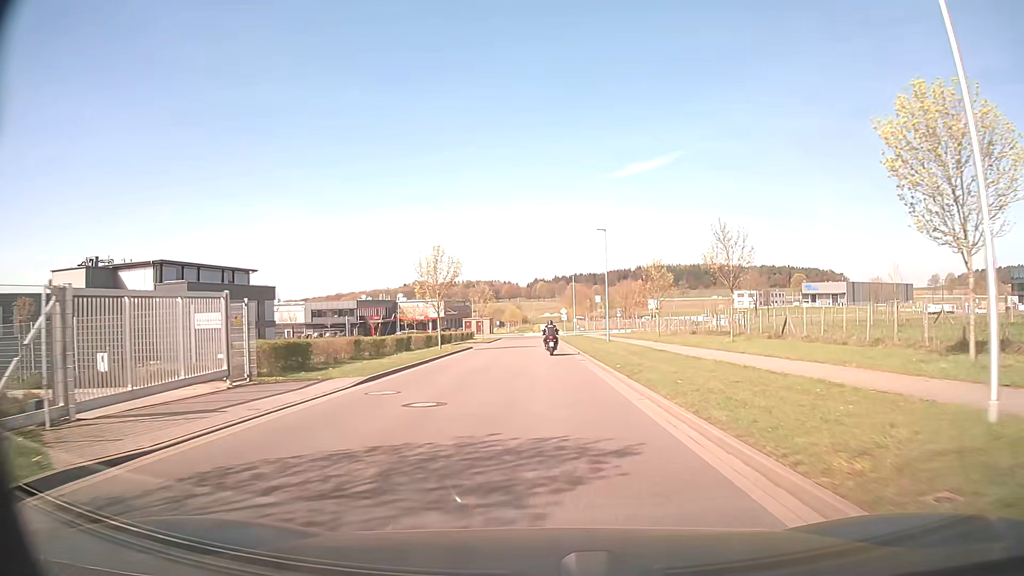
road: residential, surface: asphalt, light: Day
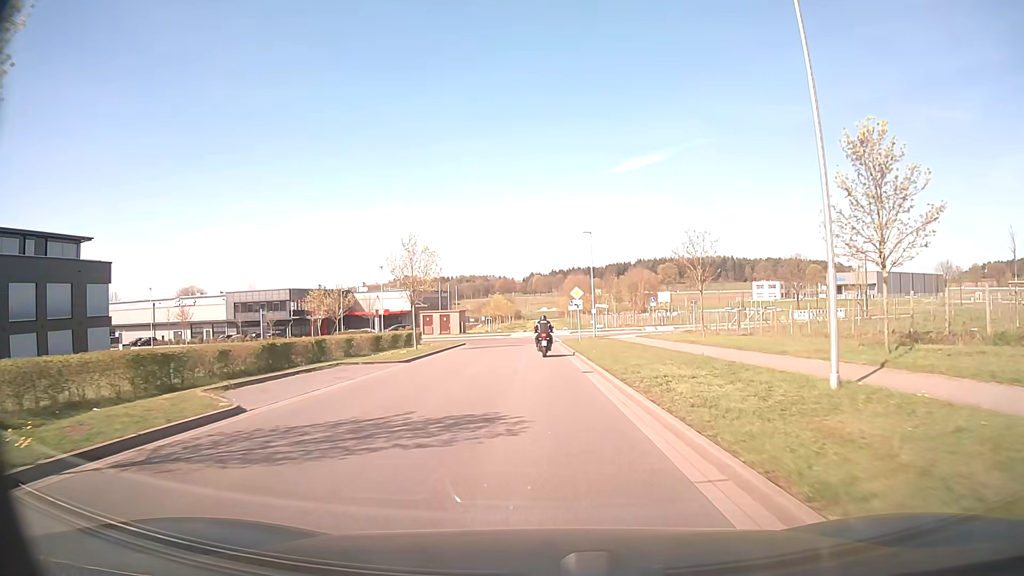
(+0.1, +36.7) m; 0°
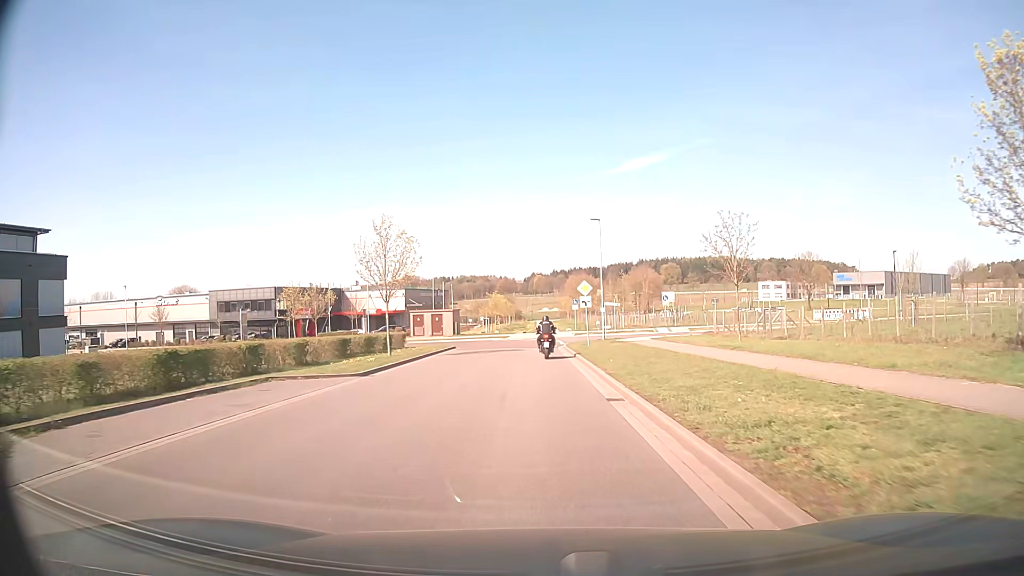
(0.0, +6.5) m; 0°
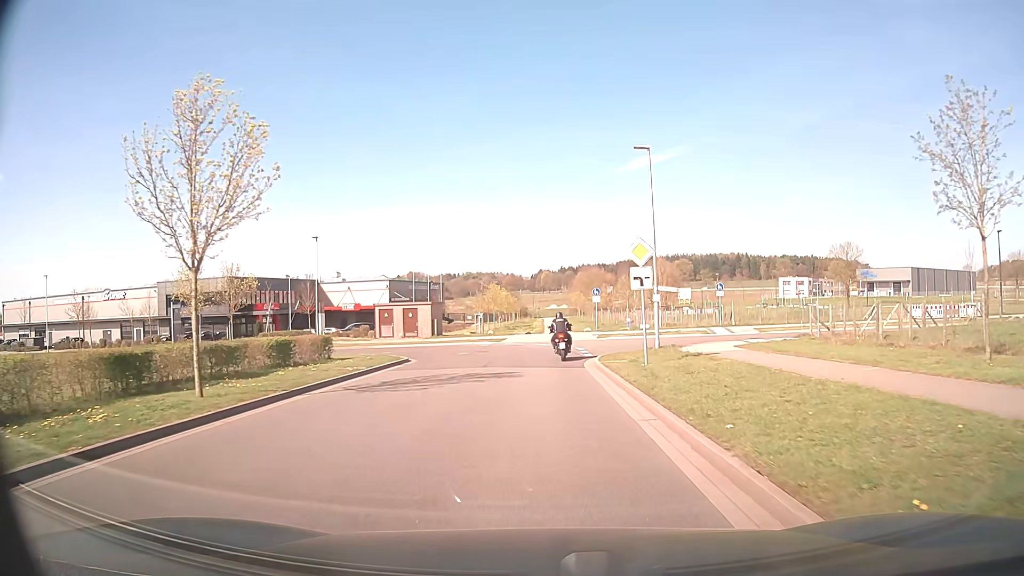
(-0.1, +17.6) m; -1°
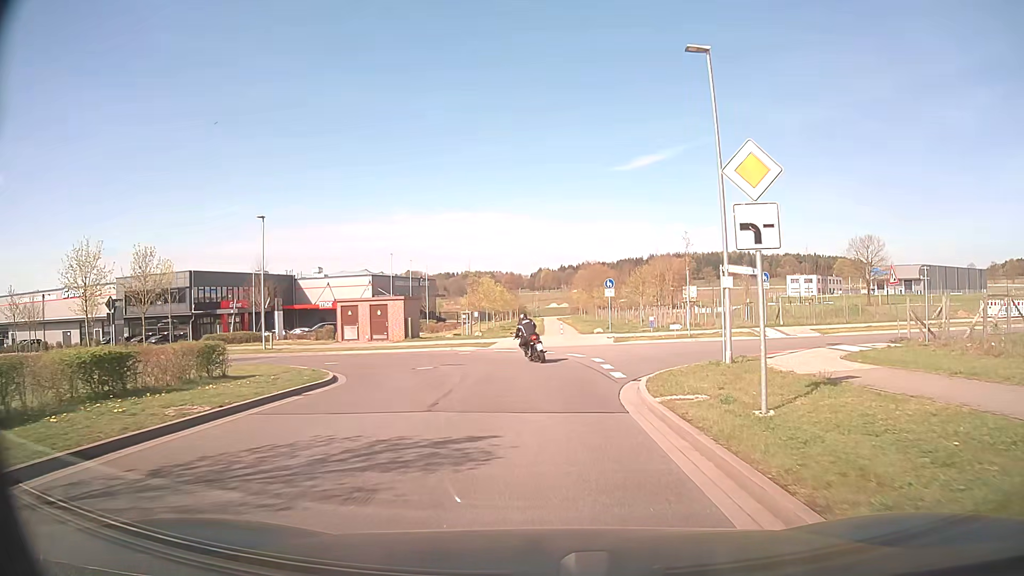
(0.0, +9.9) m; 0°
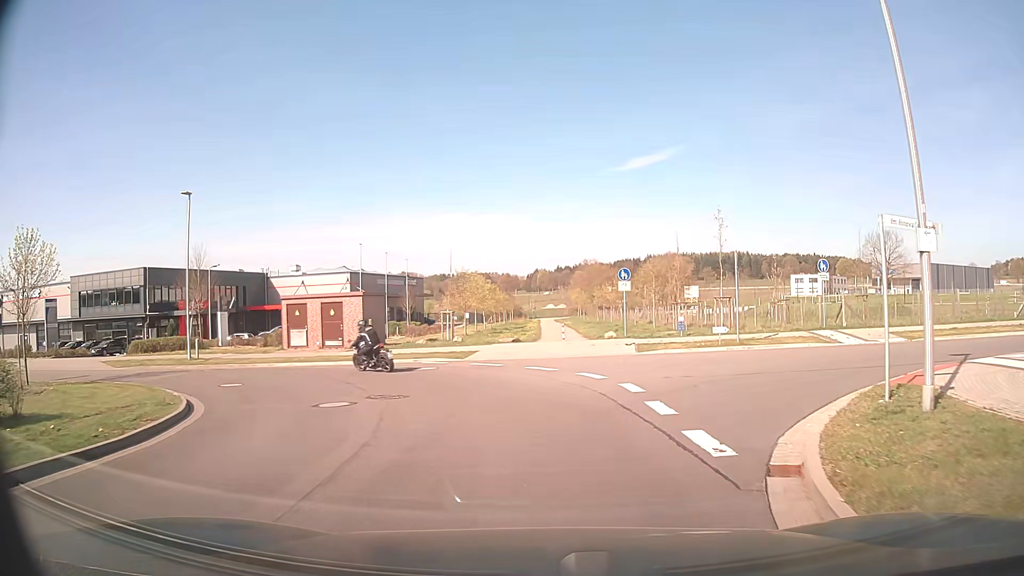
(0.0, +8.8) m; -1°
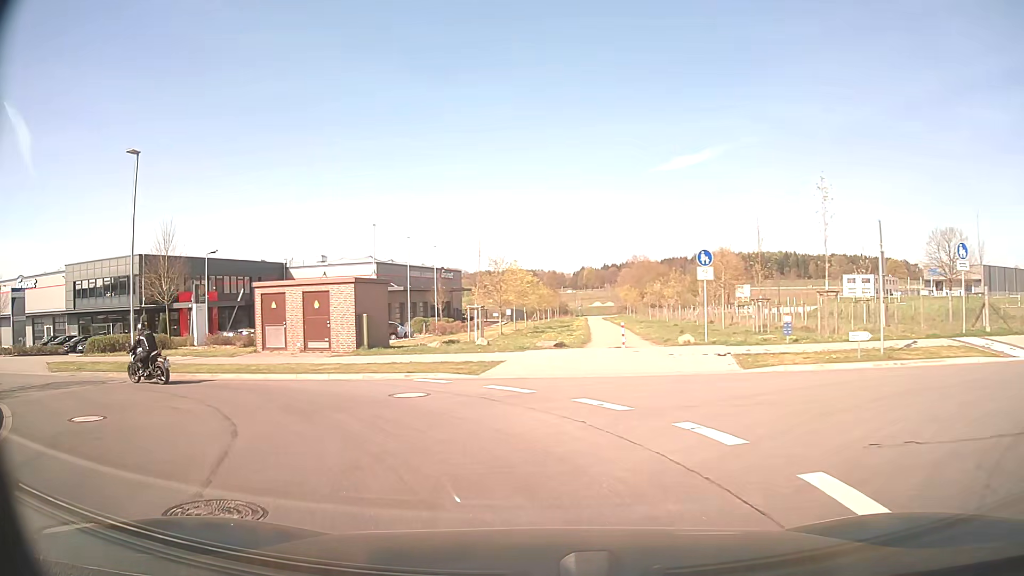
(0.0, +8.3) m; -2°
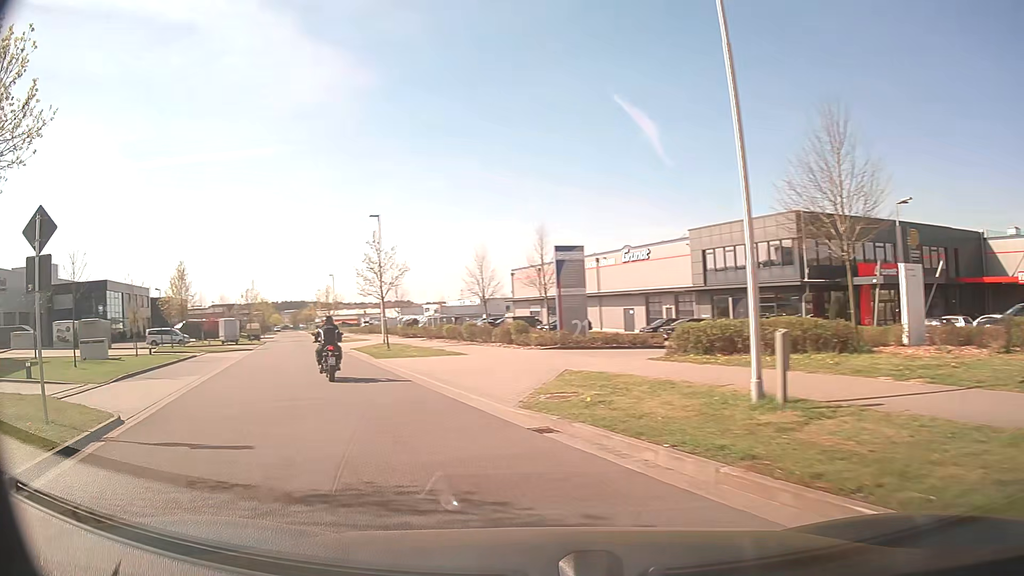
(-7.9, +14.8) m; -57°
(-2, +10) (-6, +19) (-9, +28) (-13, +38) (-17, +47) (-20, +56) (-24, +66) (-28, +75) (-32, +84) (-35, +93) m
